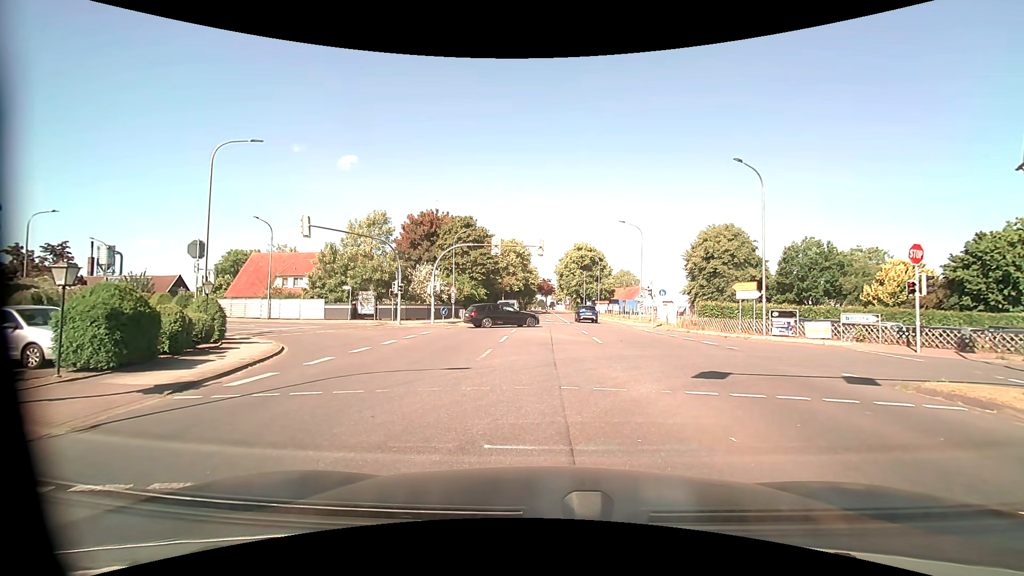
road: tertiary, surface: asphalt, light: Day
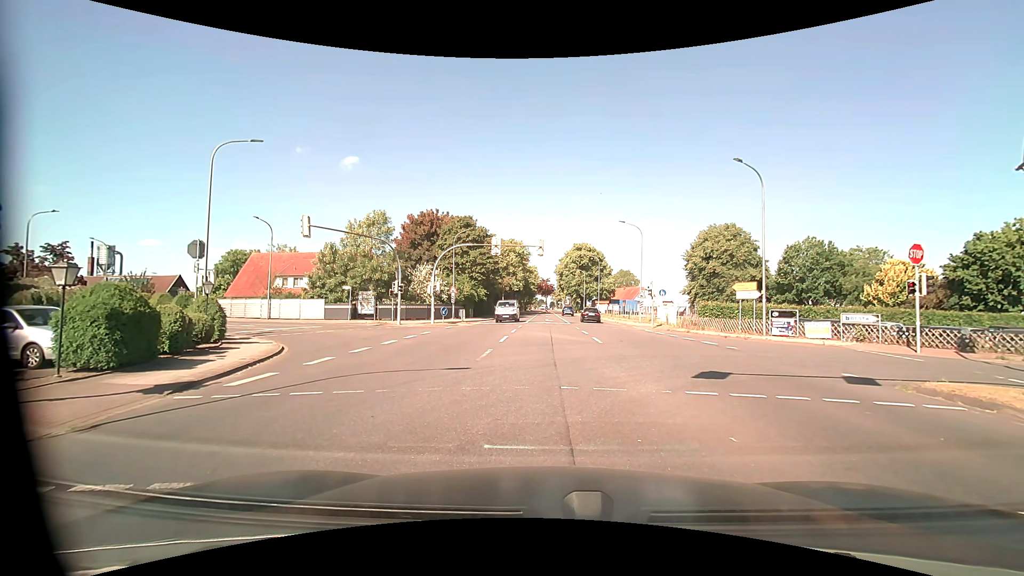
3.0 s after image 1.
(0.0, 0.0) m; 0°
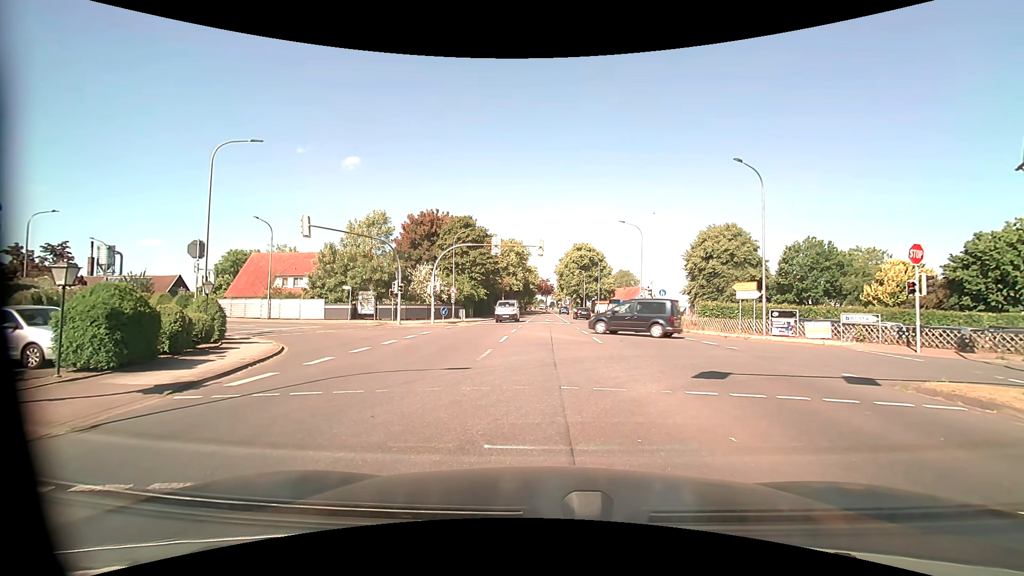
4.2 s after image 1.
(0.0, 0.0) m; 0°
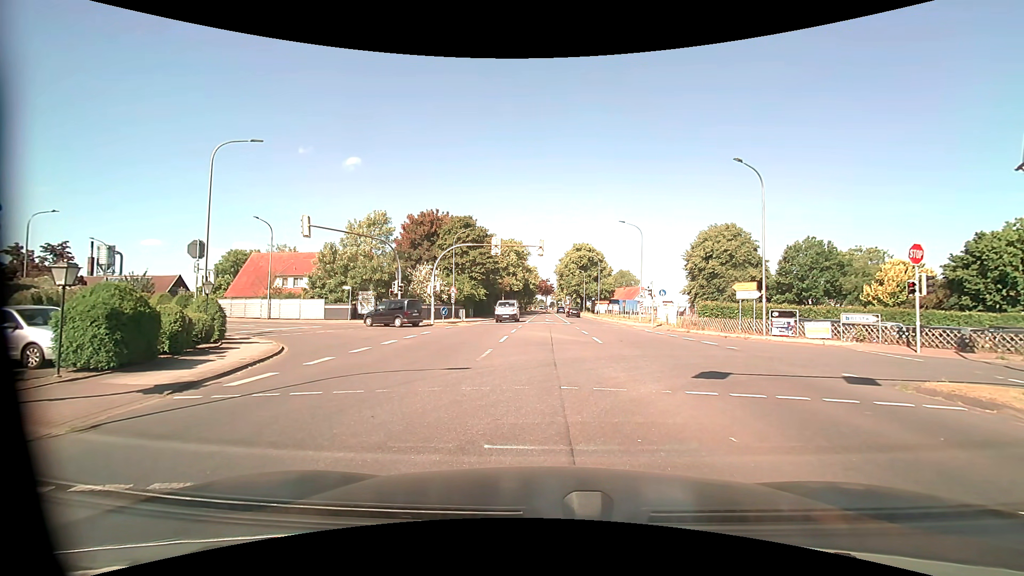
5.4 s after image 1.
(0.0, 0.0) m; 0°
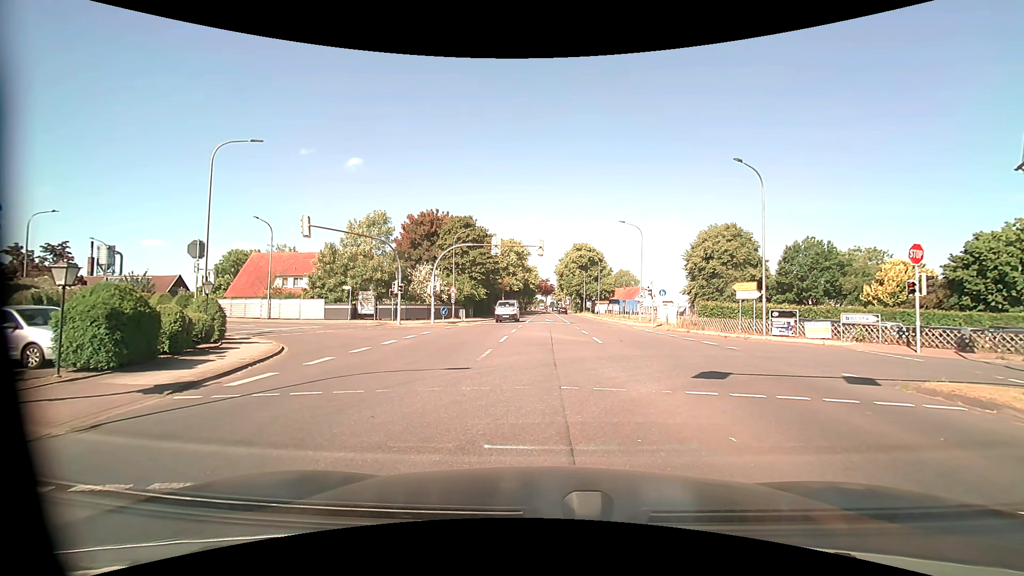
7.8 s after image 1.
(0.0, 0.0) m; 0°
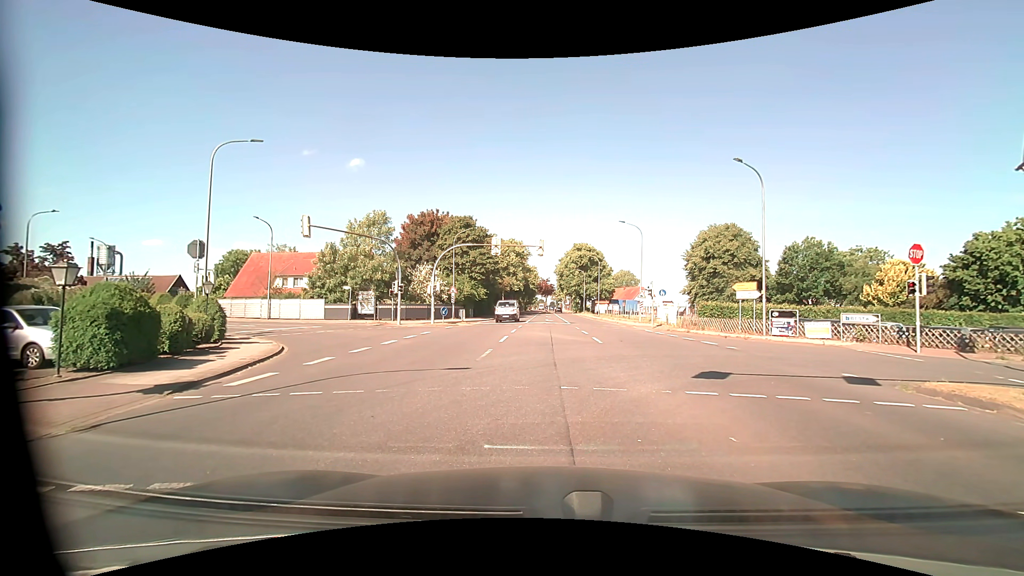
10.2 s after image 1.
(0.0, 0.0) m; 0°
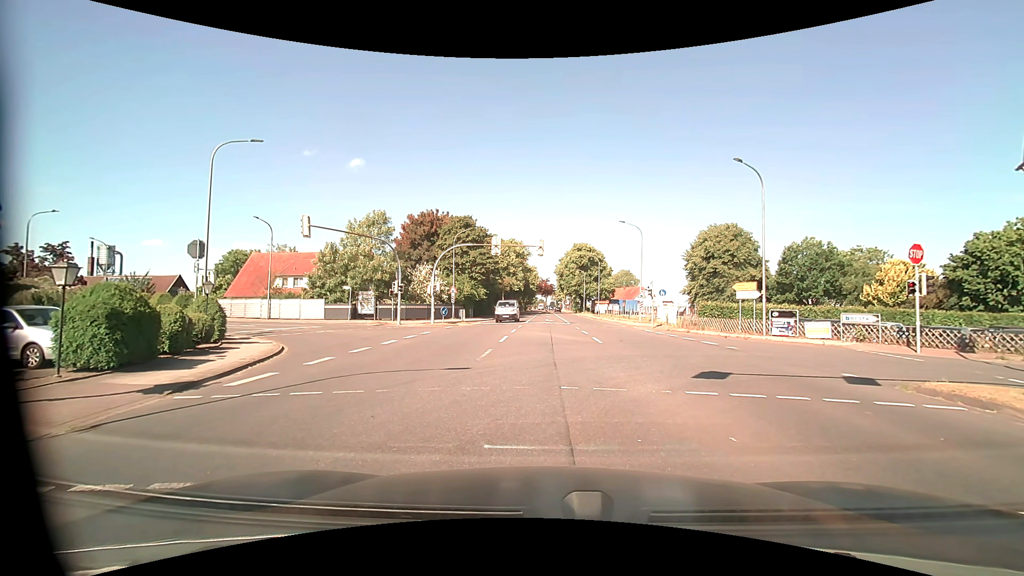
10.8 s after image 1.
(0.0, 0.0) m; 0°
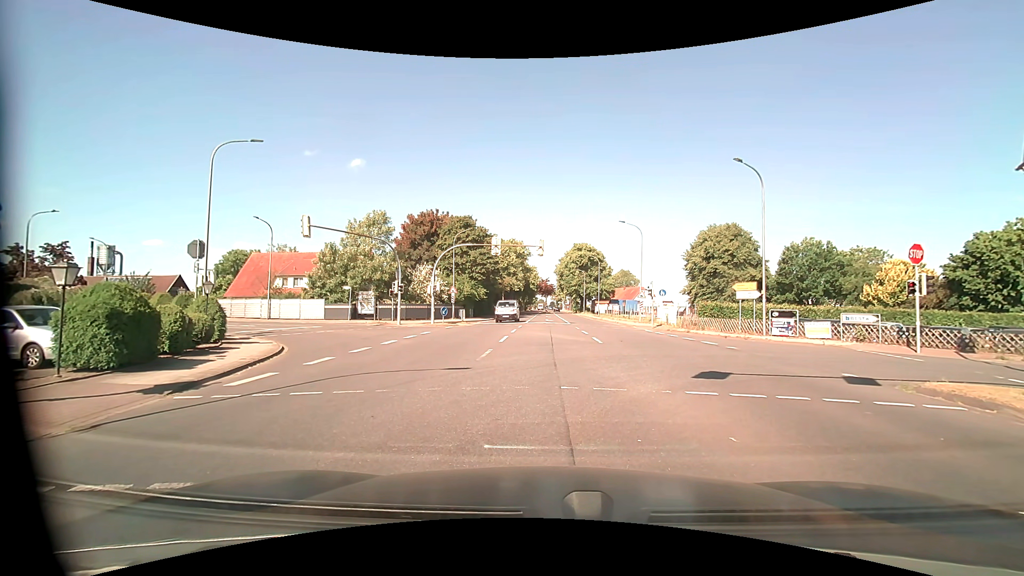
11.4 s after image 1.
(0.0, 0.0) m; 0°
(0, +10) (-1, +20) (-6, +29) (-13, +35) (-22, +40) (-30, +45) (-39, +50) (-49, +53) (-58, +56) (-68, +59) m
